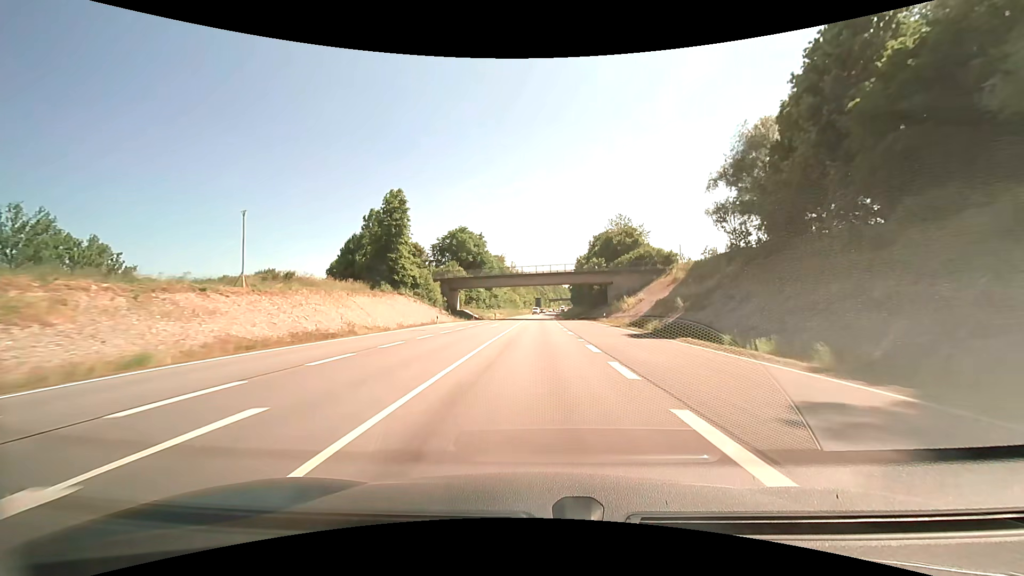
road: primary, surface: asphalt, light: Day
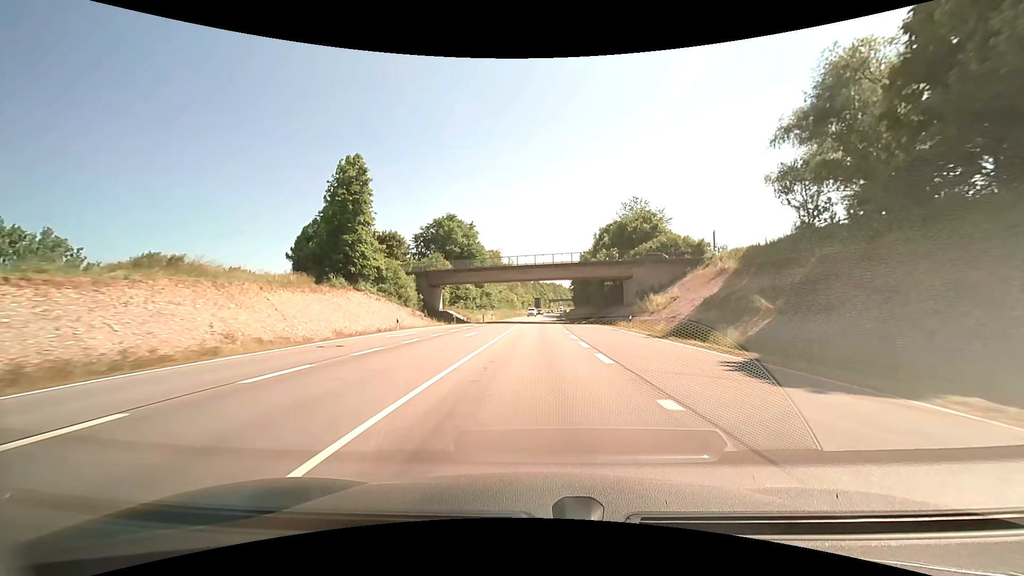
(0.0, +14.9) m; 0°
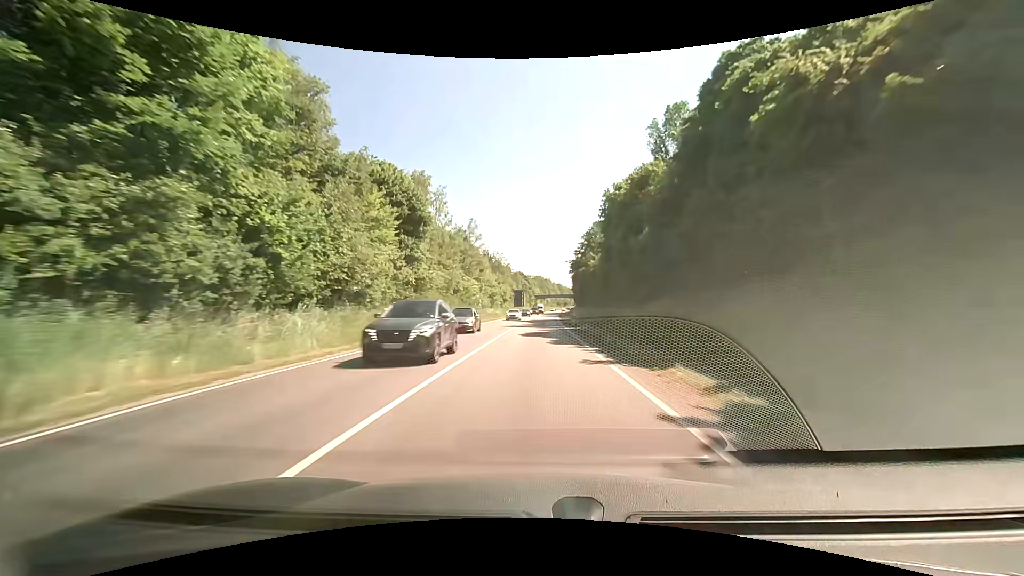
(+0.9, +74.8) m; +2°
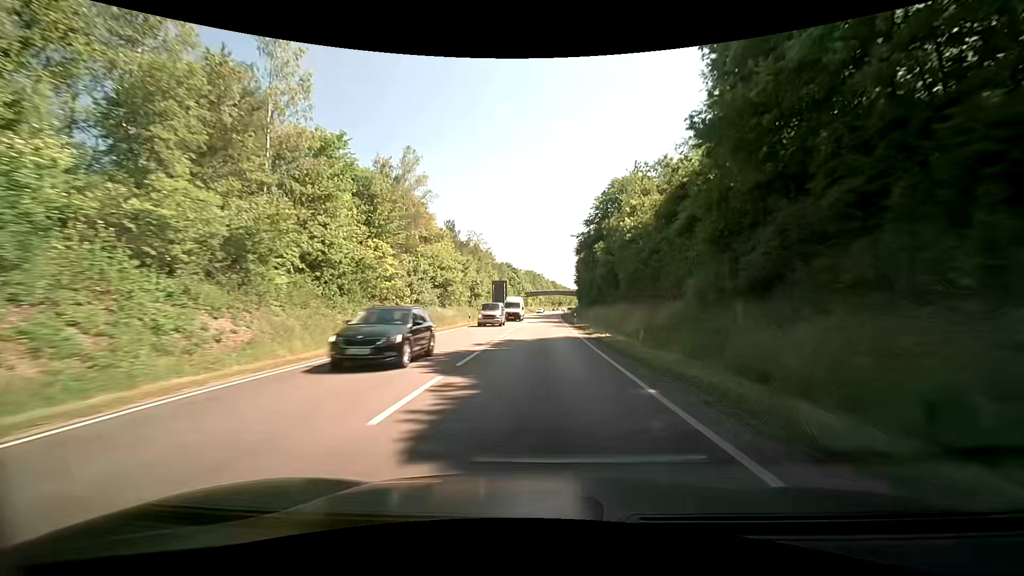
(+0.4, +45.1) m; +1°
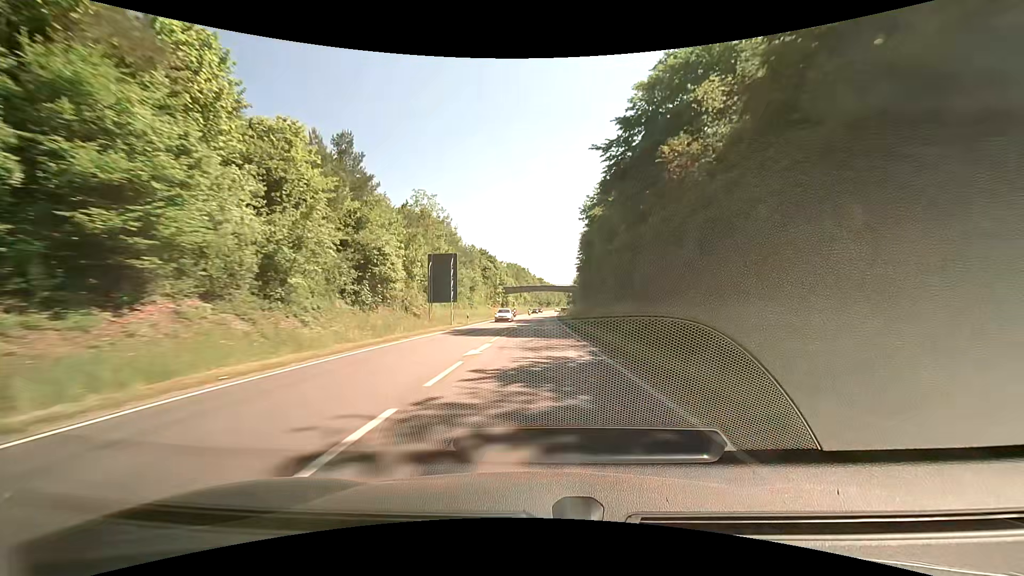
(+0.2, +45.2) m; +1°
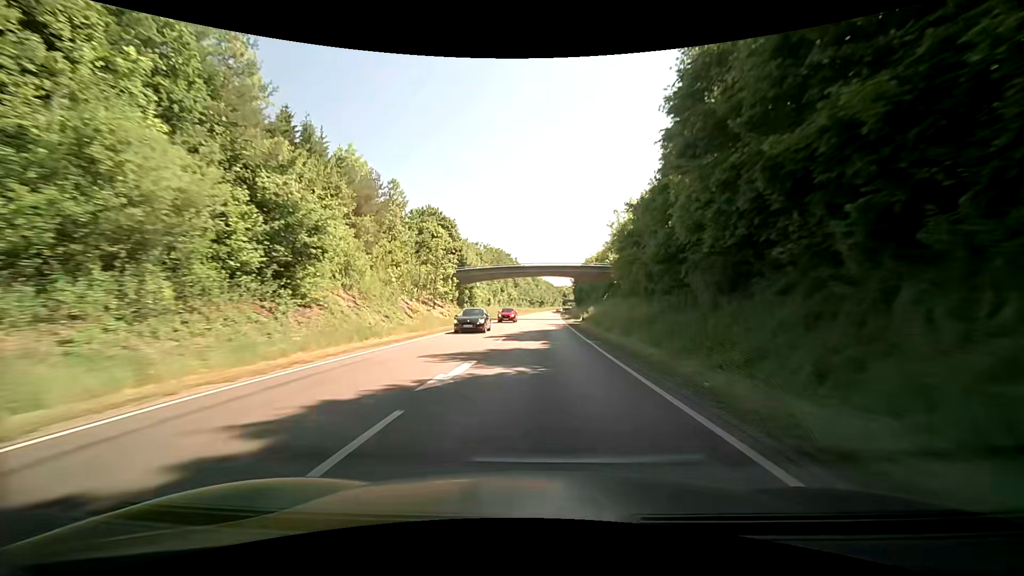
(+0.9, +60.2) m; +2°
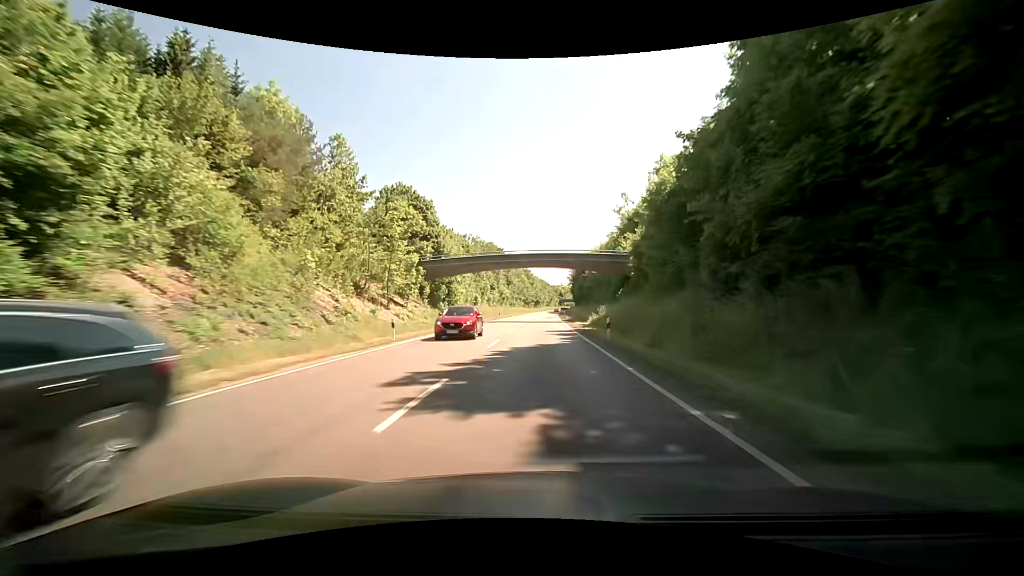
(+0.1, +15.0) m; +1°
